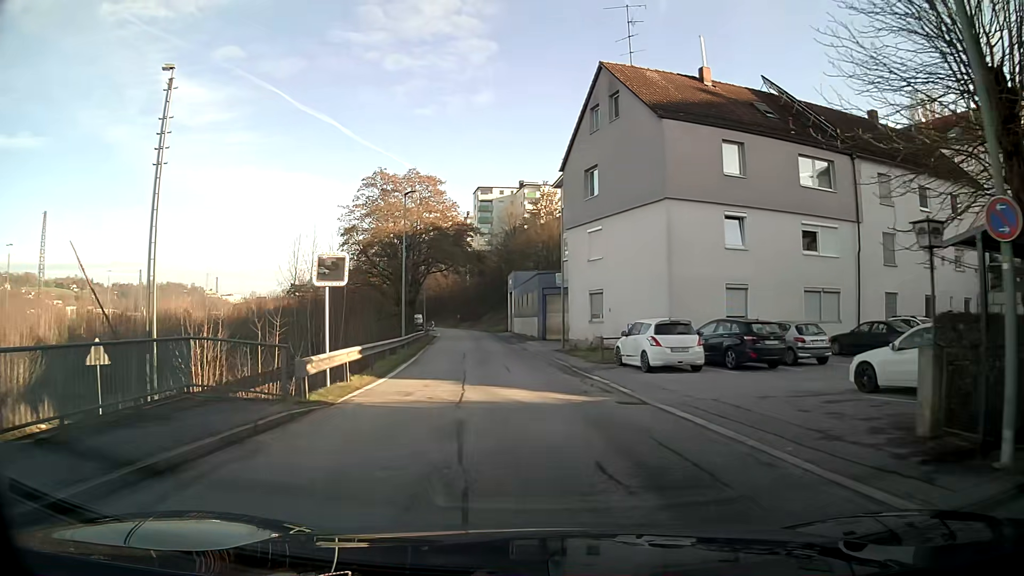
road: residential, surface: asphalt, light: Day
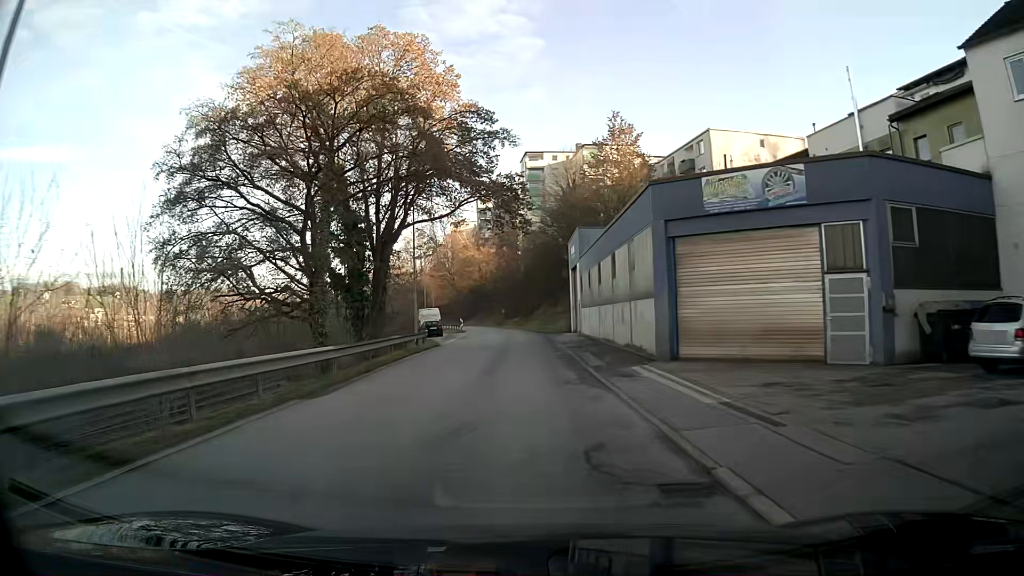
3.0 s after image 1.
(-2.0, +31.6) m; -6°
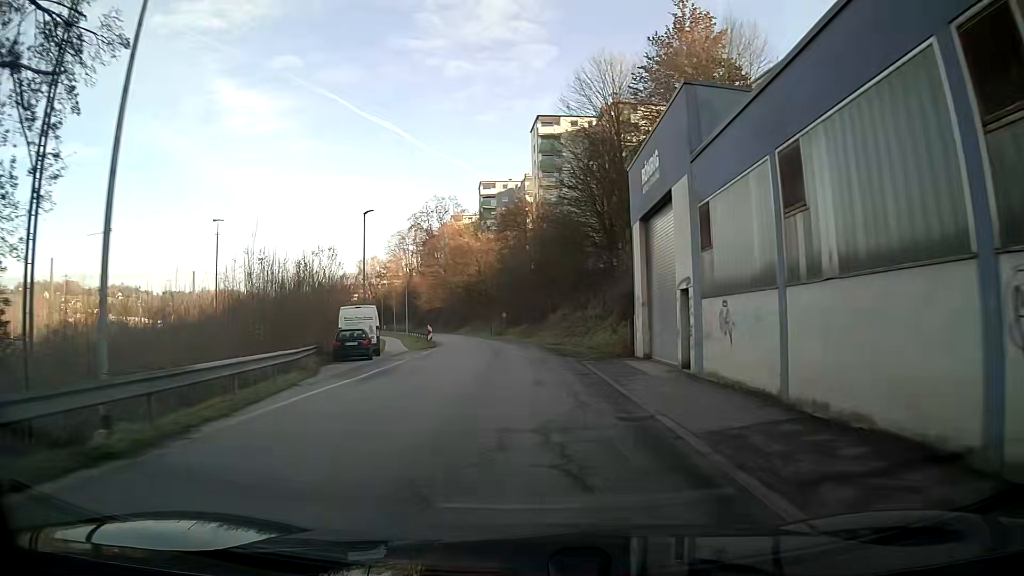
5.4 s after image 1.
(-0.1, +28.3) m; 0°
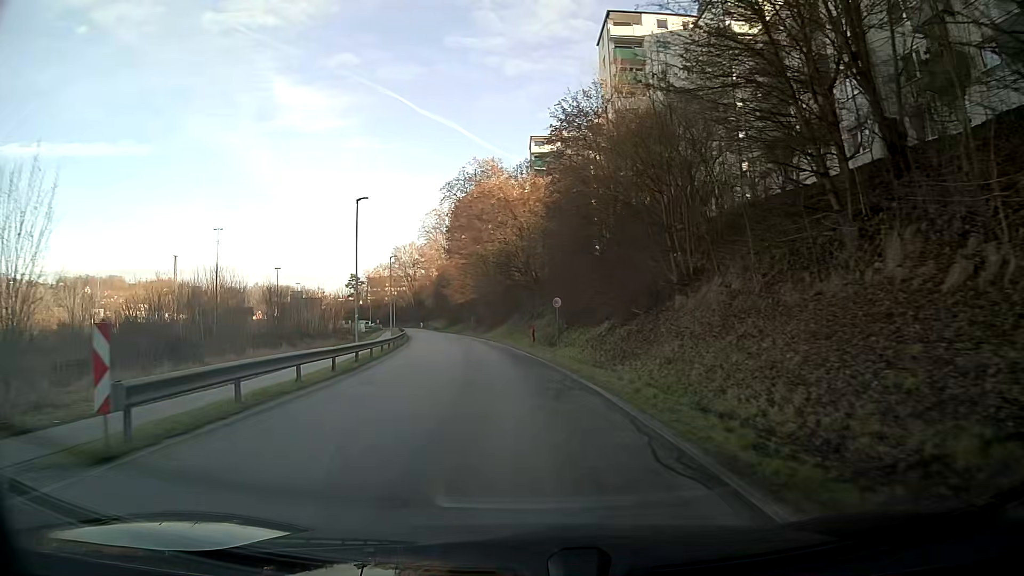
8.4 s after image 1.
(-1.3, +36.7) m; -6°
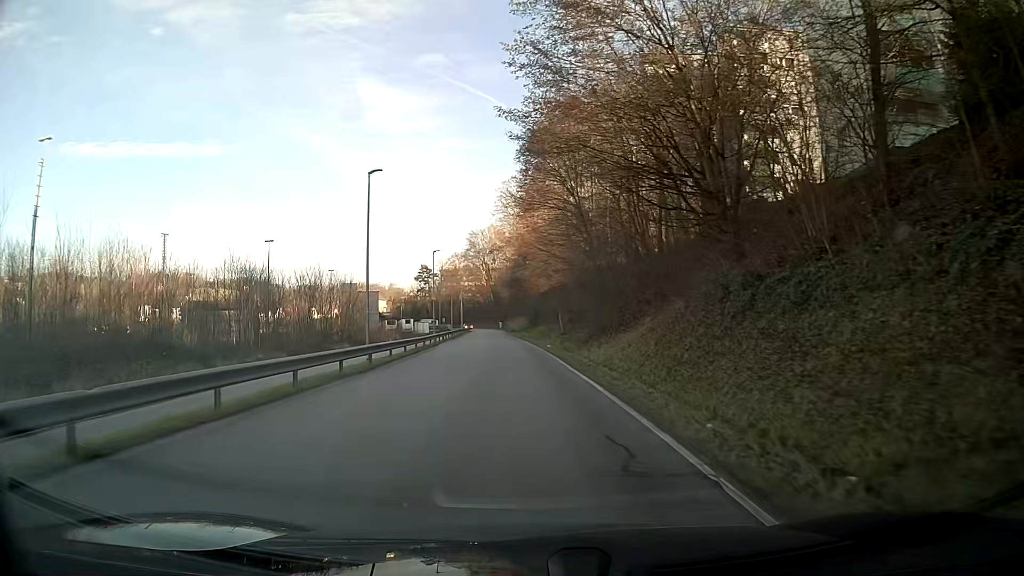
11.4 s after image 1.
(-2.9, +37.9) m; -8°
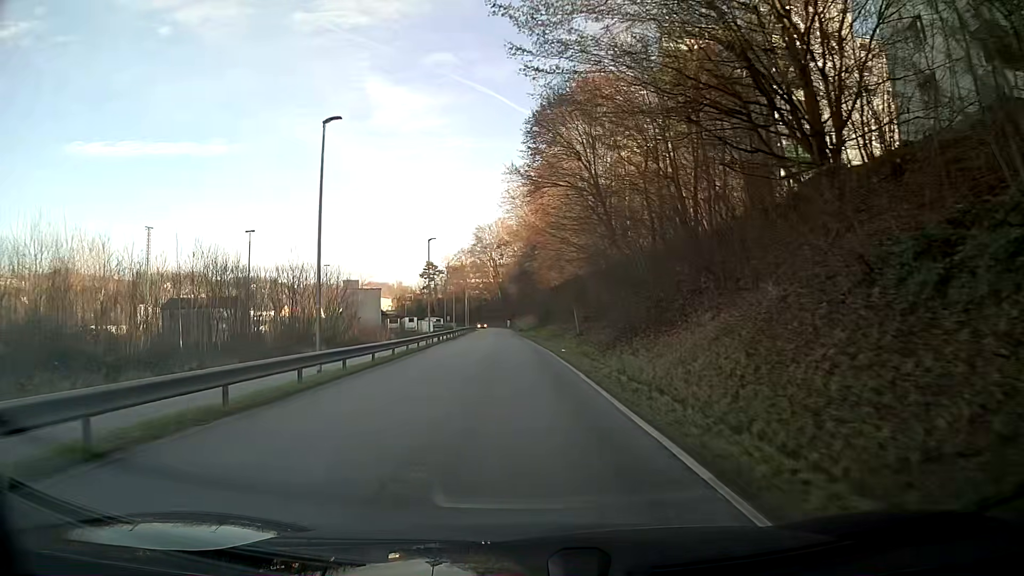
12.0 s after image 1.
(-0.1, +7.7) m; -1°
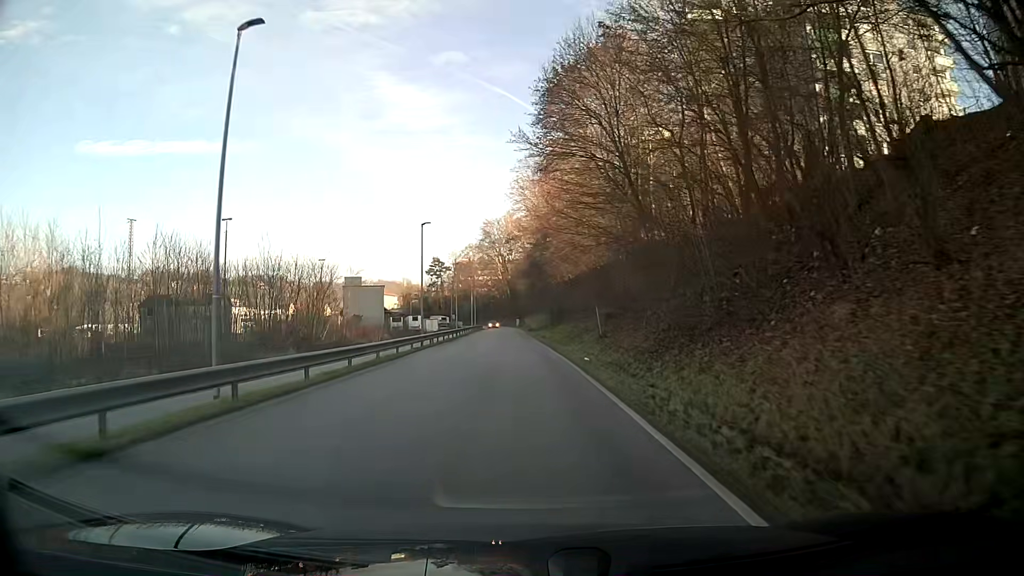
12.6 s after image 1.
(0.0, +7.8) m; 0°
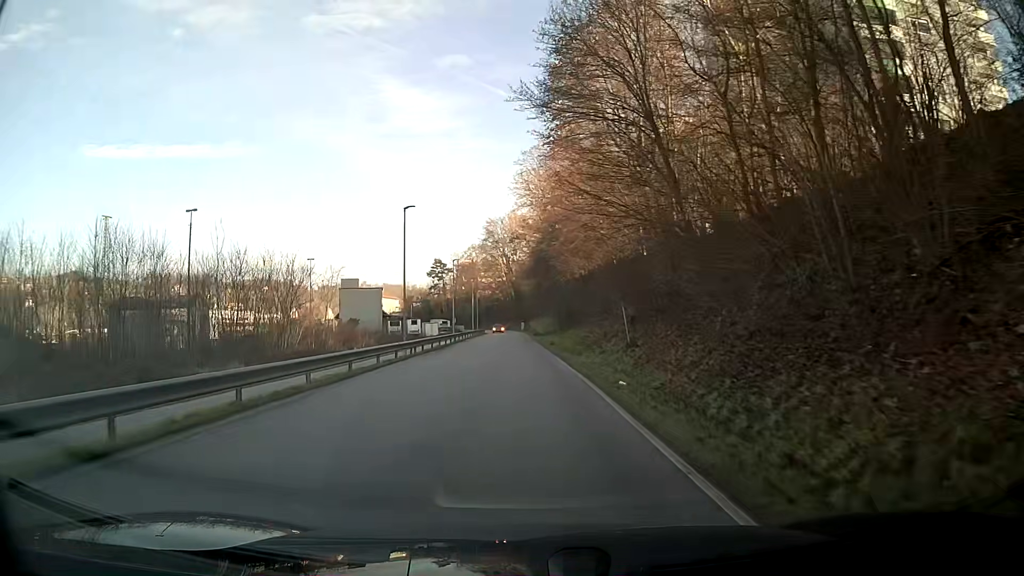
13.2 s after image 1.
(0.0, +7.8) m; 0°
